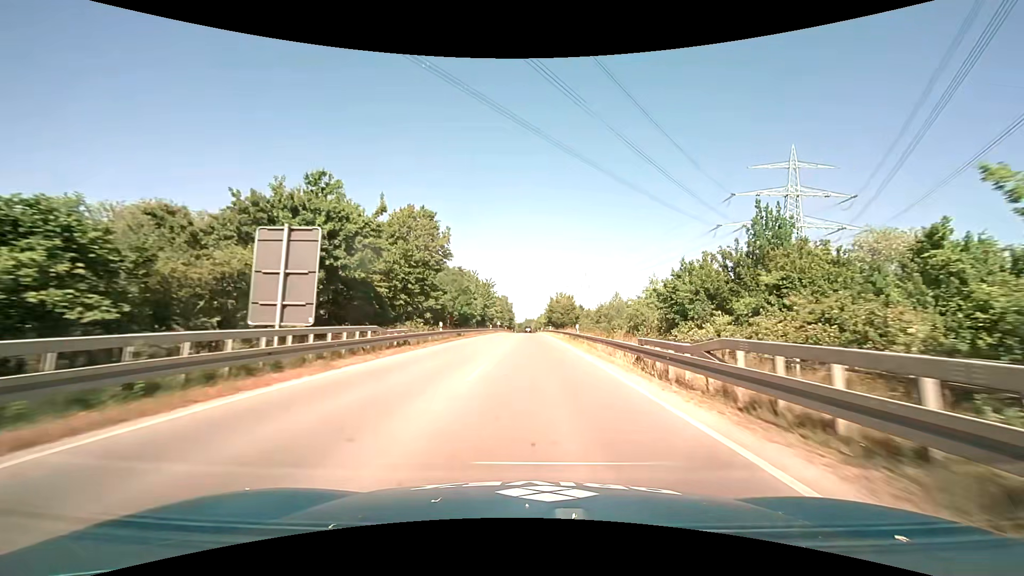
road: primary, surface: asphalt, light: Day
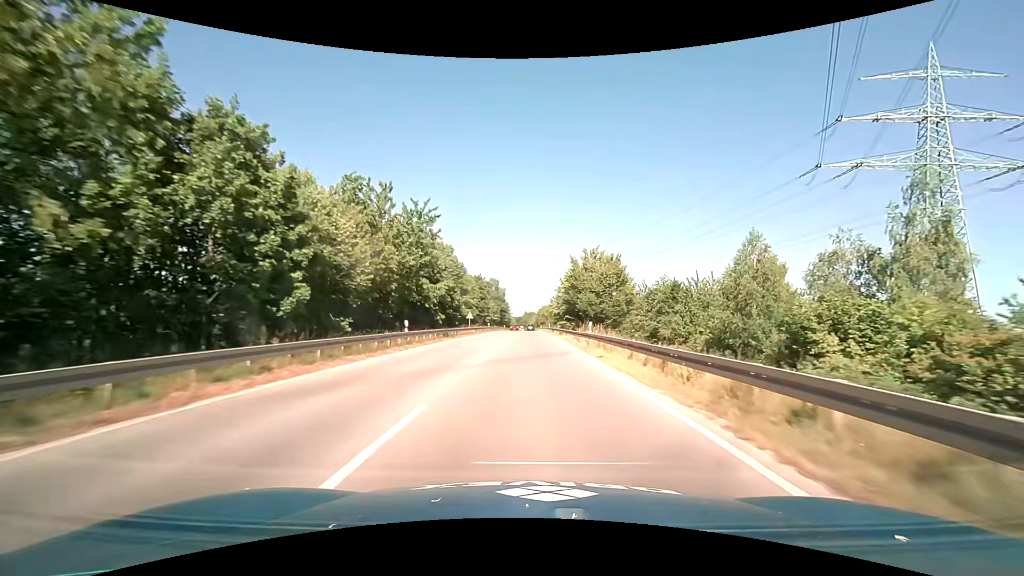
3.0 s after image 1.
(+0.5, +55.2) m; 0°
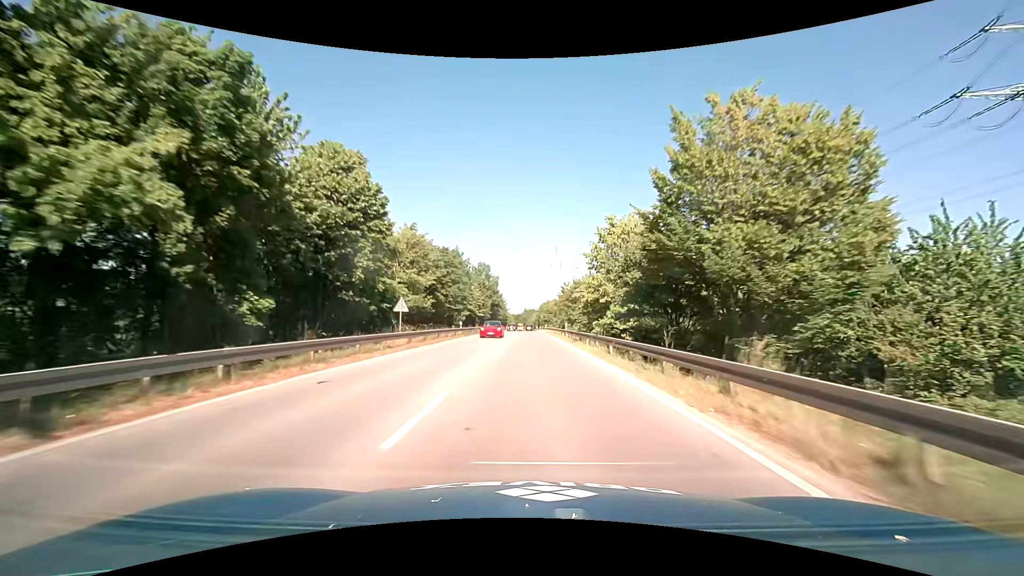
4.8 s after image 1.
(0.0, +33.9) m; 0°
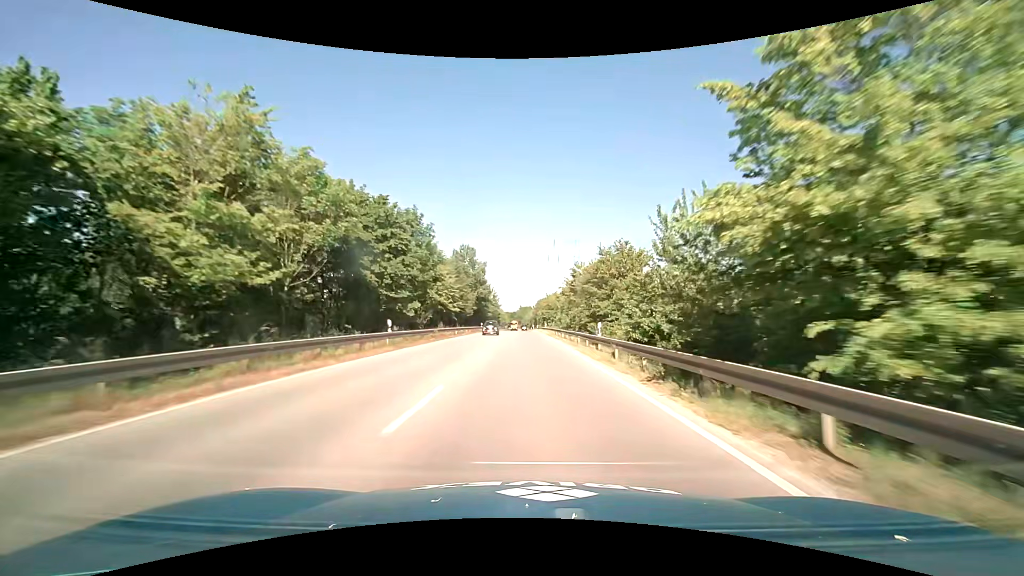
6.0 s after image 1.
(+0.1, +23.0) m; +1°
(0, +10) (0, +20) (0, +30) (0, +40) (-1, +50) (-1, +60) (-1, +70) (-1, +80) (-1, +90) (-1, +100) m
